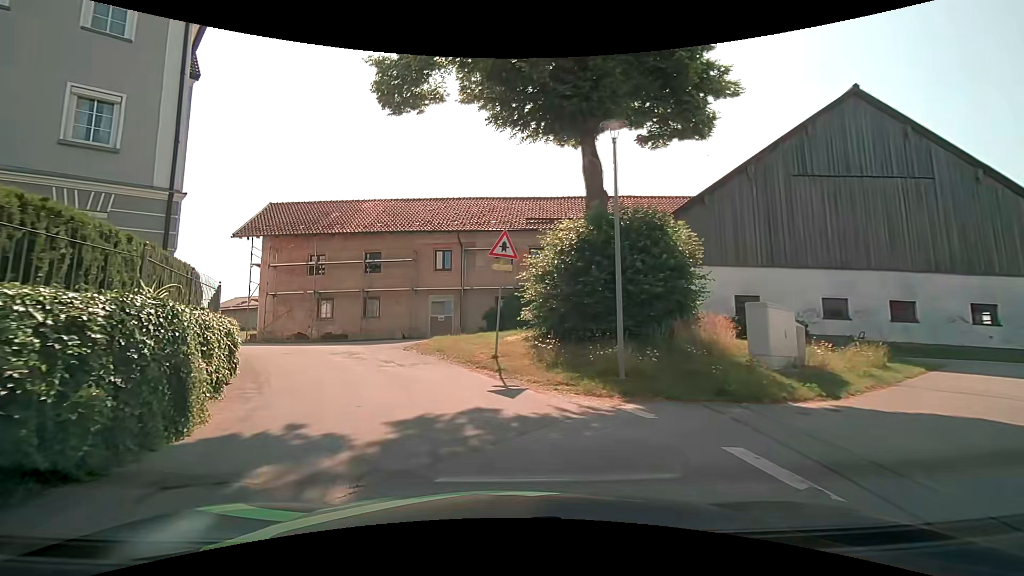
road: residential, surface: asphalt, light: Day
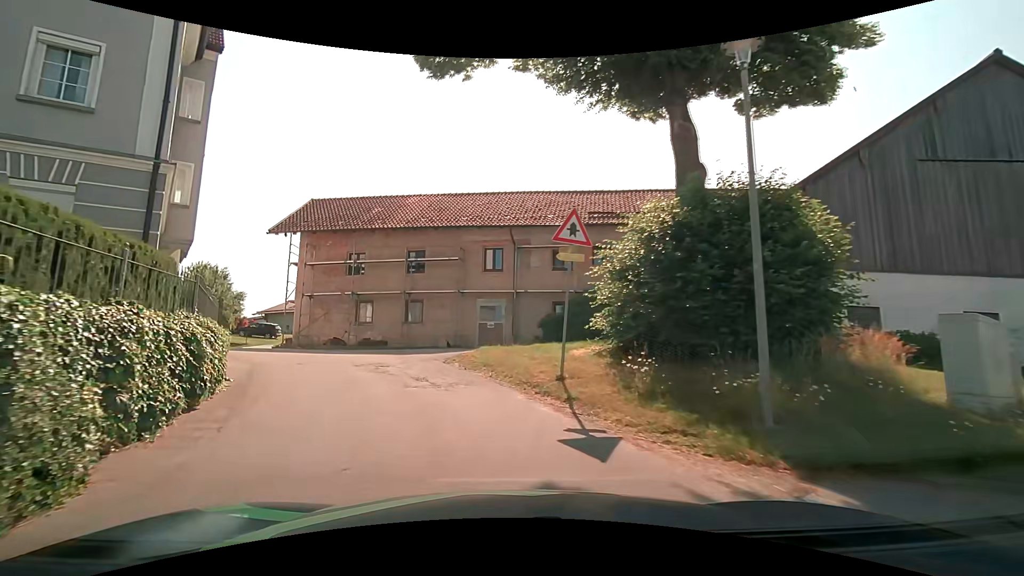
(-0.2, +3.4) m; -7°
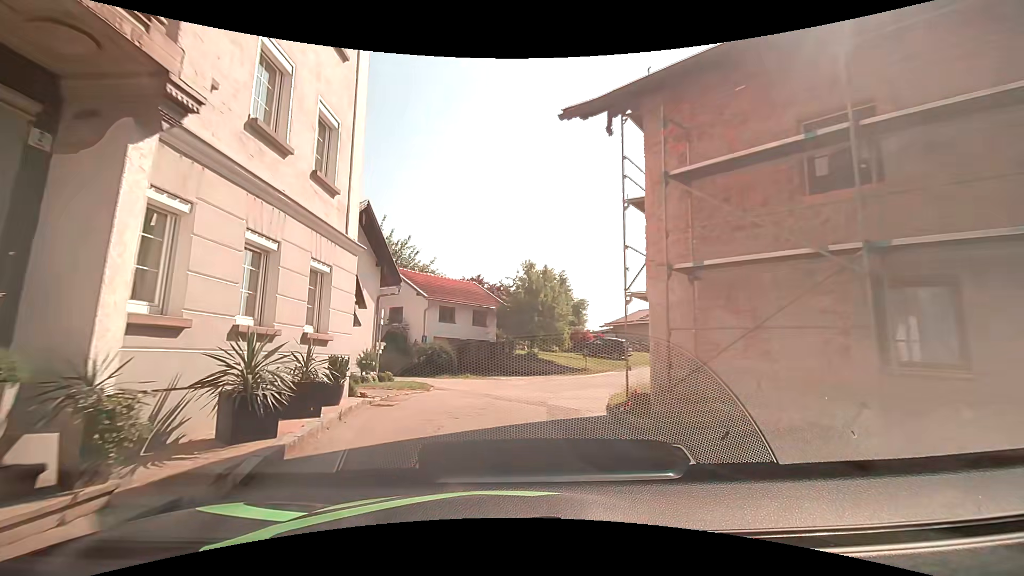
(-5.6, +17.3) m; -37°
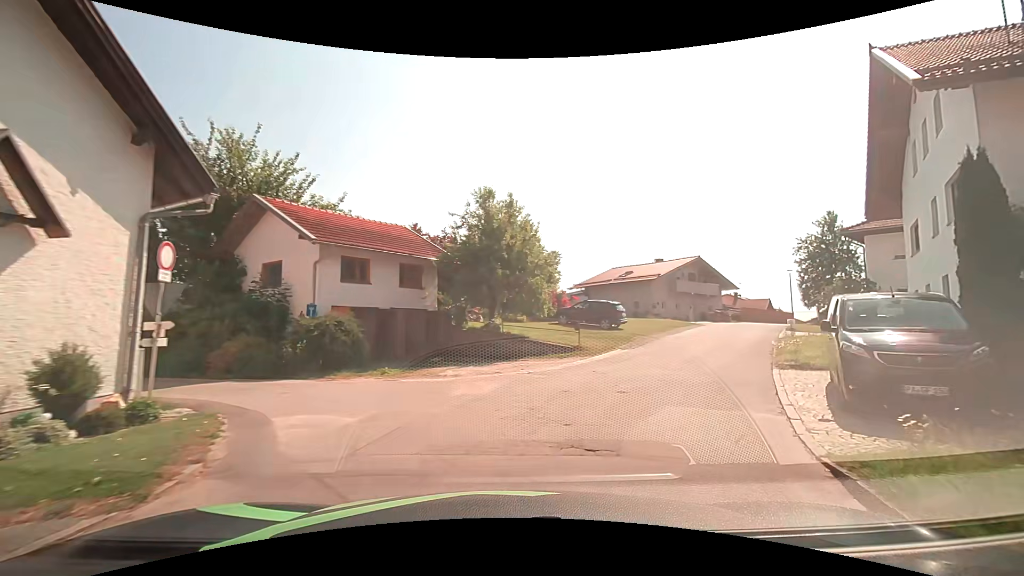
(-0.3, +11.7) m; +3°
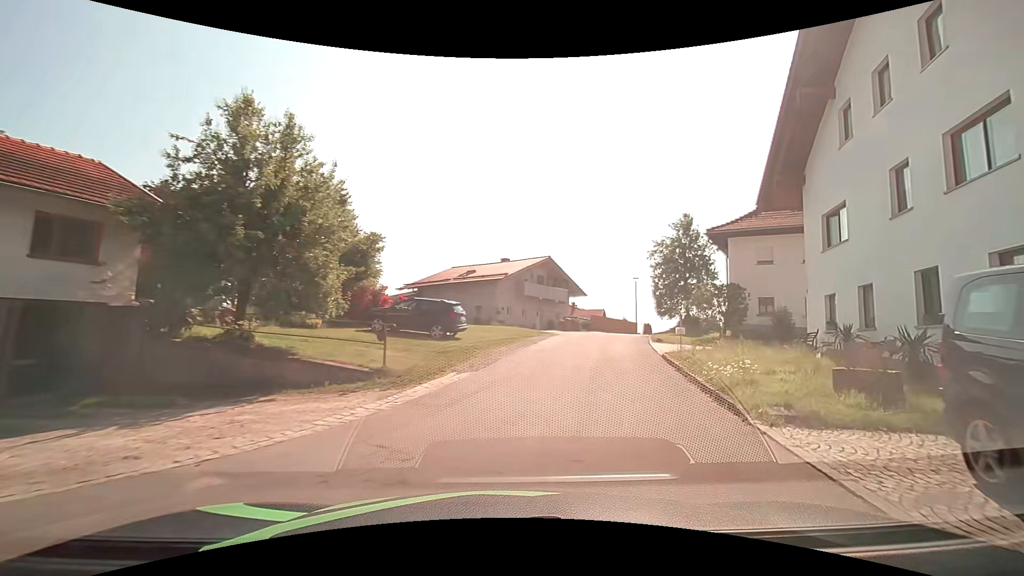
(+1.2, +8.3) m; +19°
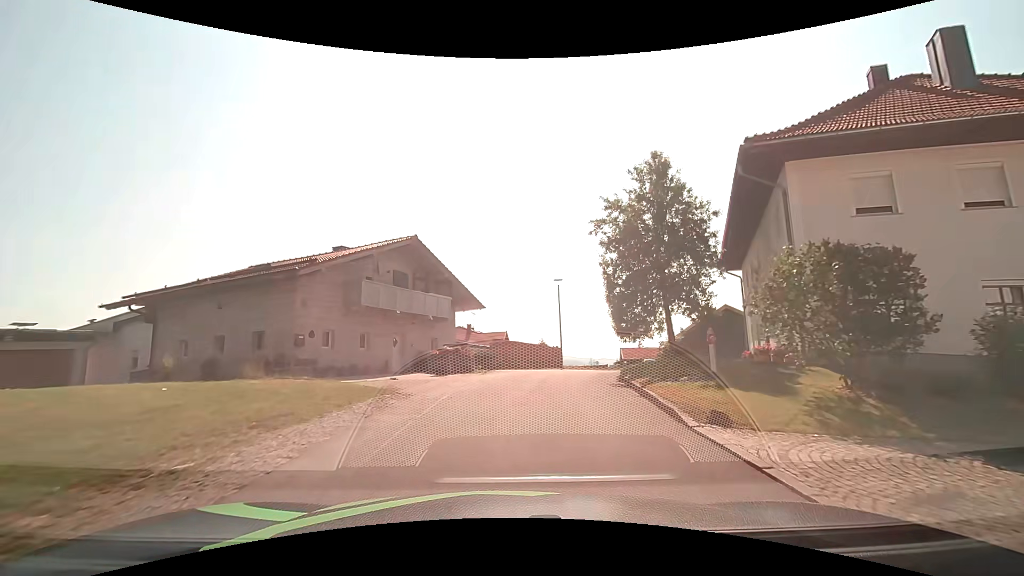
(+2.8, +17.8) m; +12°
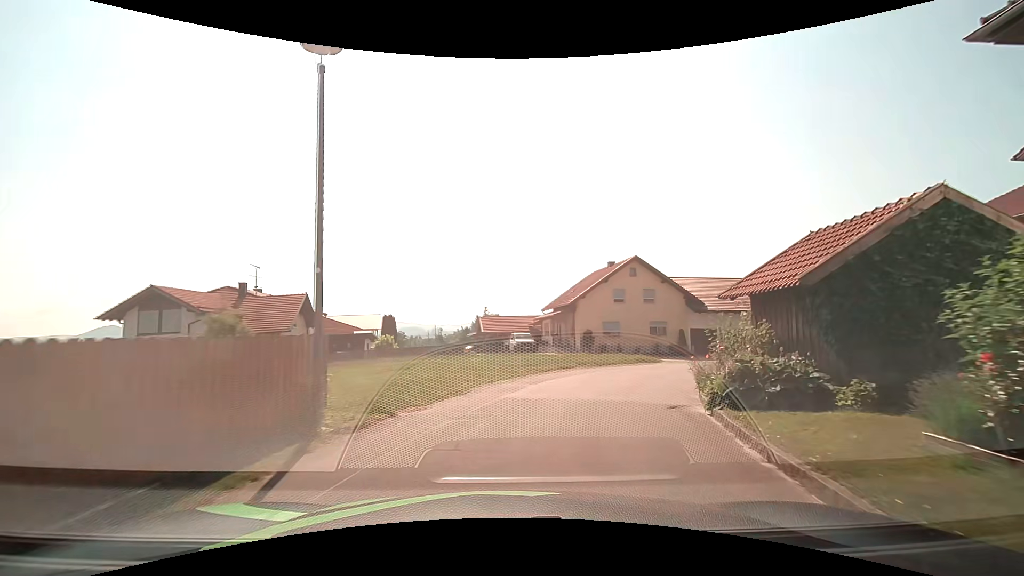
(+2.9, +23.6) m; +16°
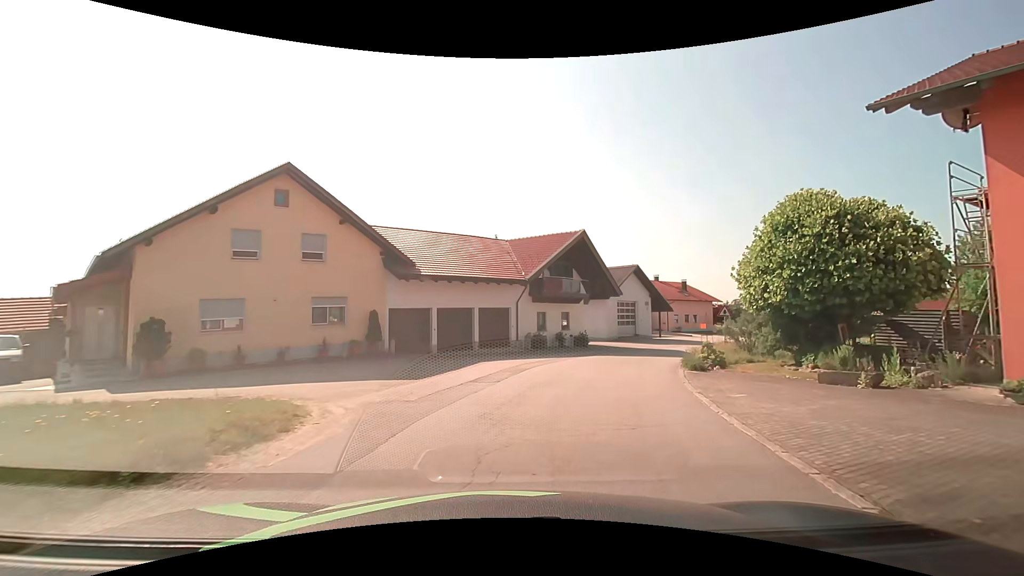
(+5.9, +20.0) m; +36°
(+1, +10) (+4, +20) (+8, +29) (+13, +37) (+19, +45) (+25, +53) (+31, +61) (+37, +69) (+41, +78) (+45, +88) m
